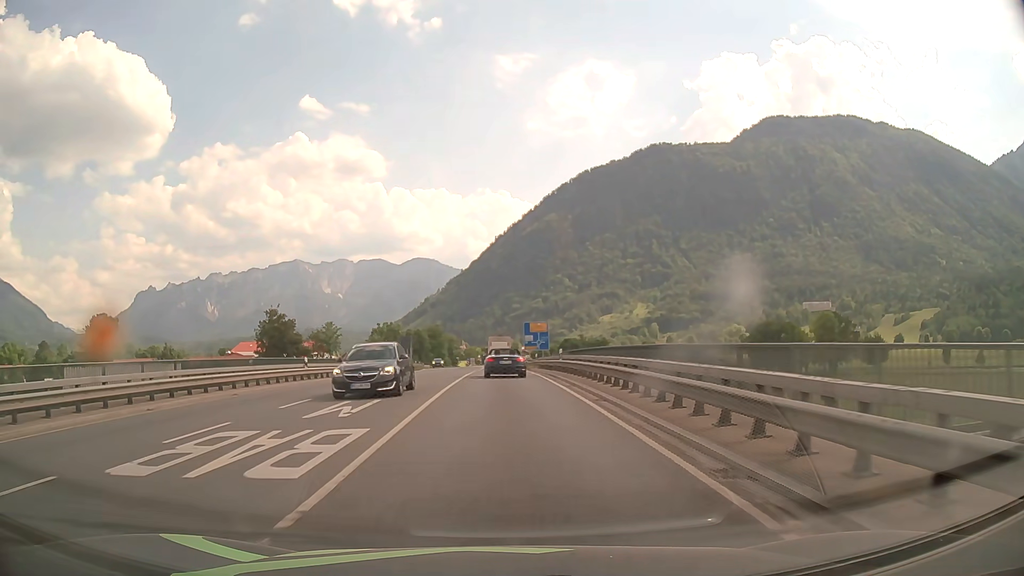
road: primary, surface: asphalt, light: Day
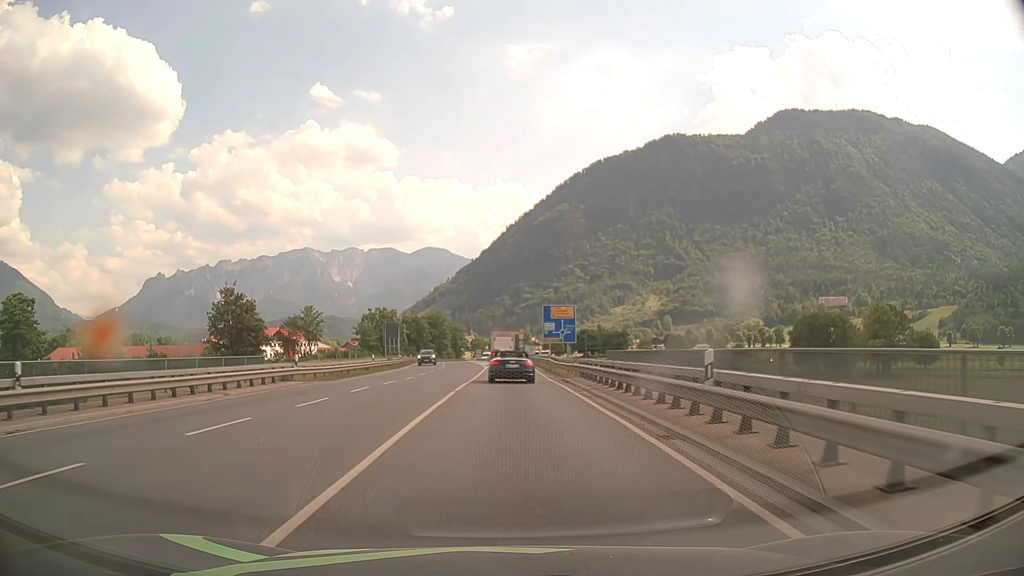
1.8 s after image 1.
(-0.2, +23.0) m; -1°
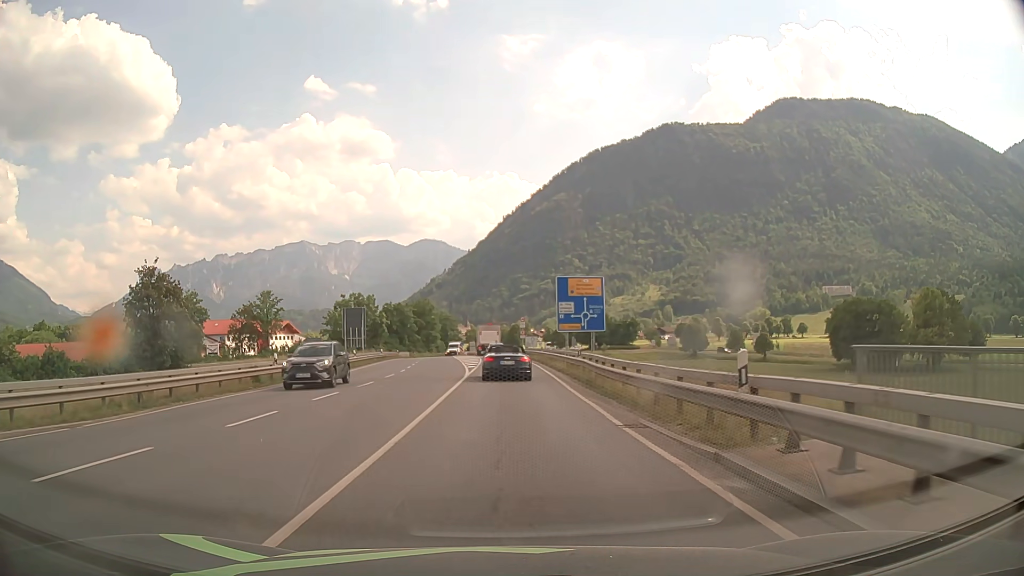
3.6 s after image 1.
(0.0, +21.8) m; 0°
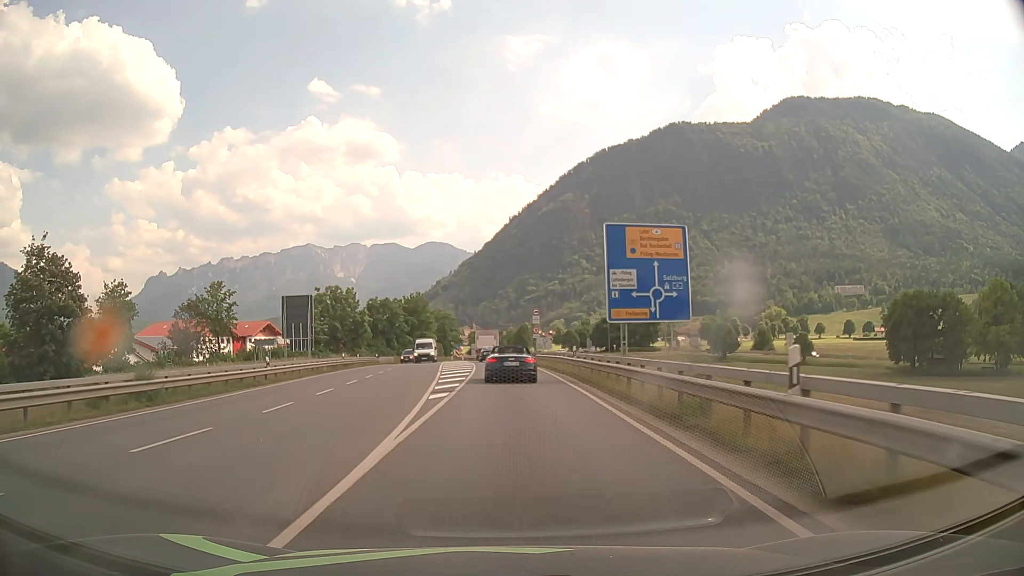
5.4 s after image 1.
(0.0, +21.3) m; -1°
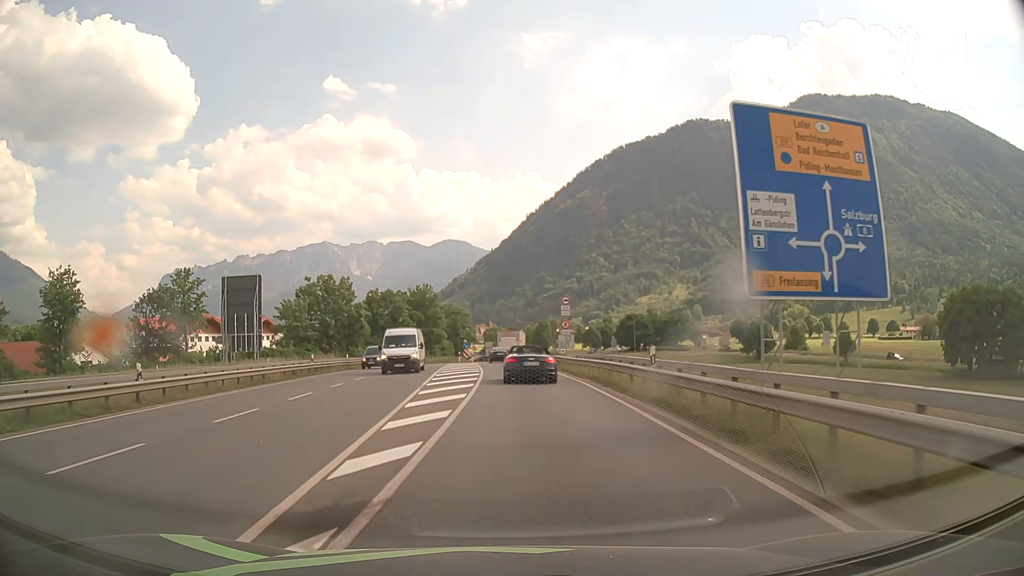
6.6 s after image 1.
(-0.2, +13.8) m; -1°
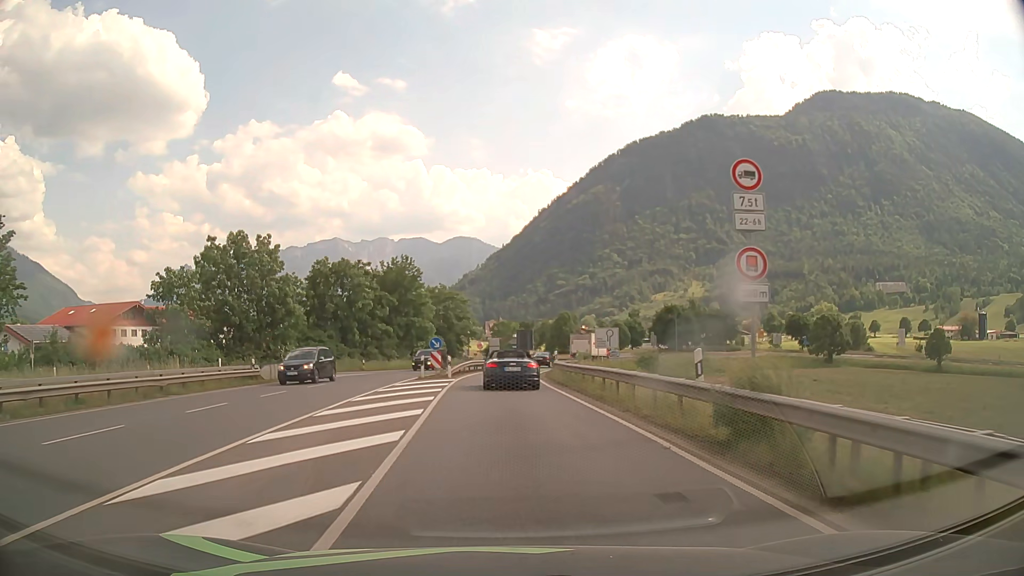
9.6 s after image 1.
(-0.1, +33.5) m; -1°
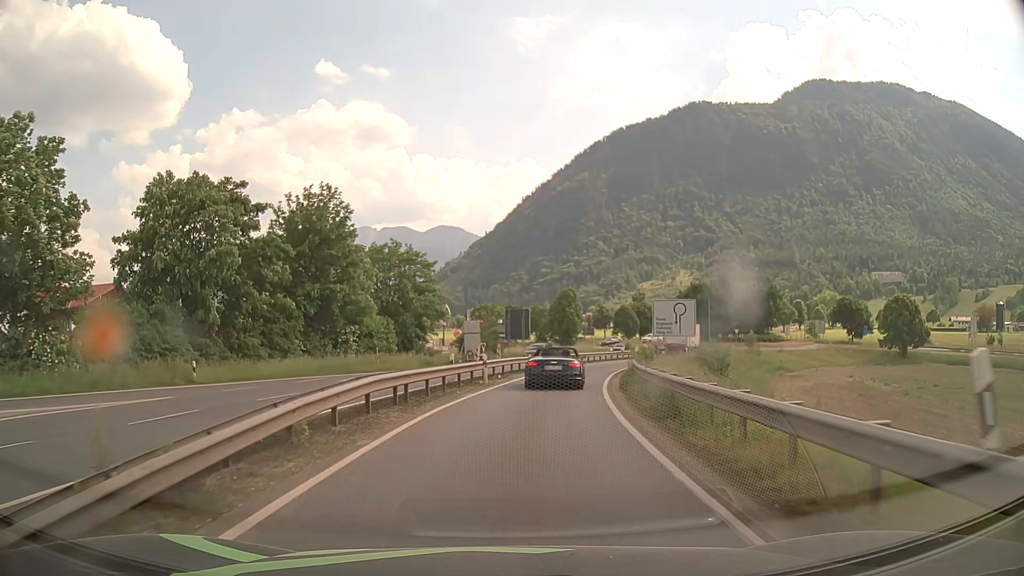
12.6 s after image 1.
(-0.1, +32.2) m; +2°
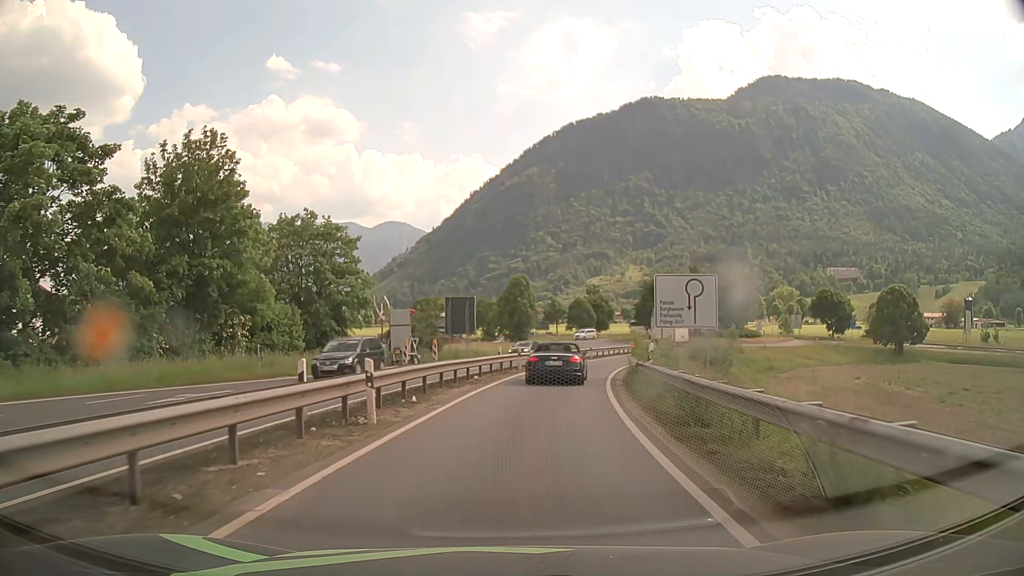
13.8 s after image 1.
(+0.5, +12.7) m; +4°
(0, +10) (+1, +20) (+3, +30) (+5, +40) (+8, +49) (+12, +58) (+15, +68) (+19, +77) (+26, +84) (+35, +87) m
